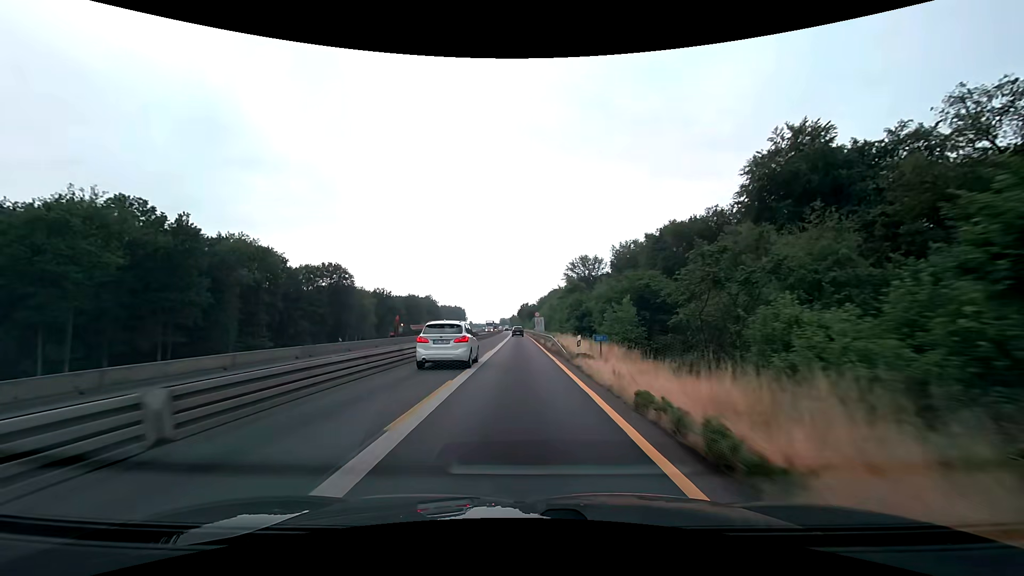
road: motorway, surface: asphalt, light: Day
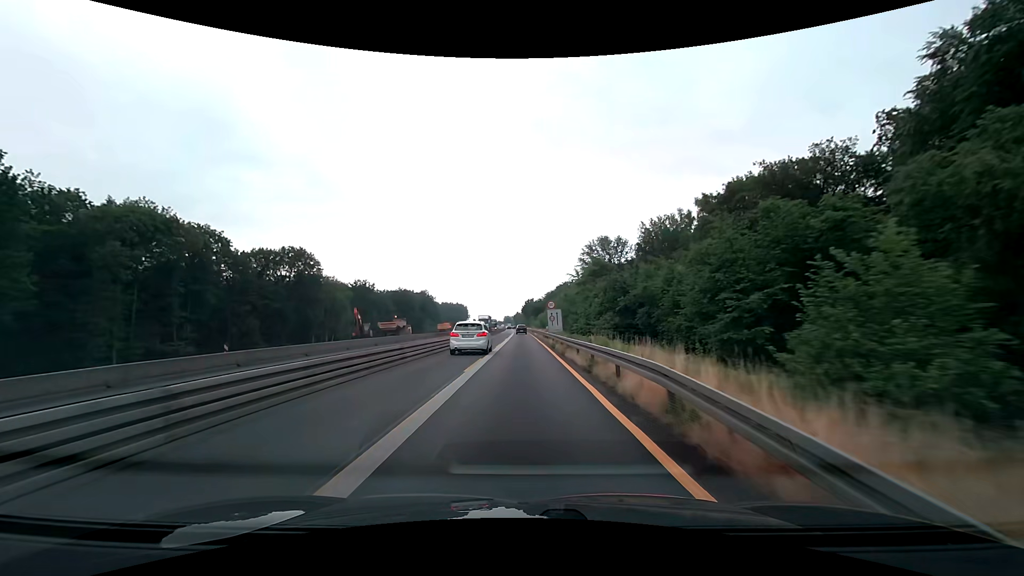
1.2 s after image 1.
(-0.1, +25.0) m; 0°
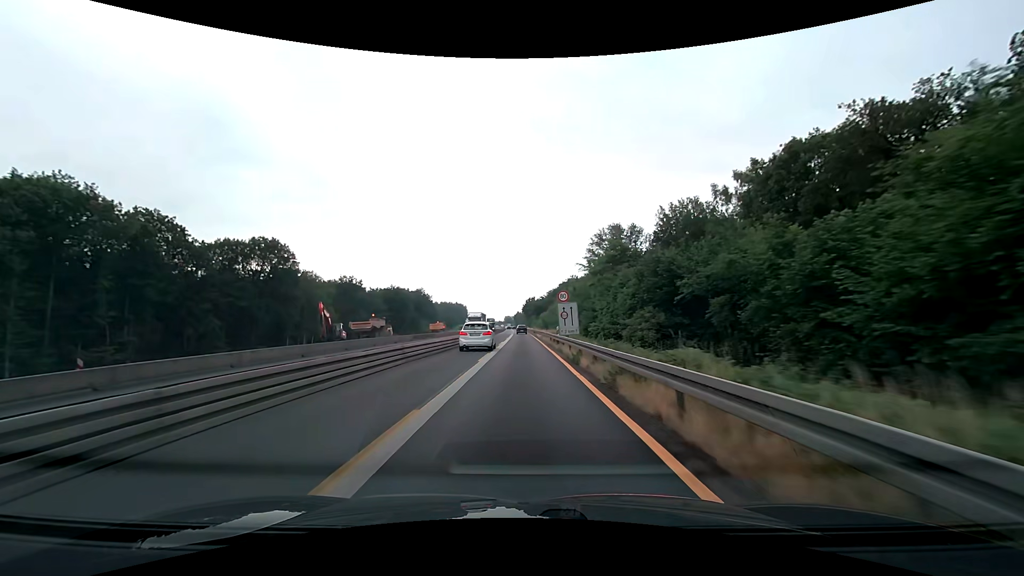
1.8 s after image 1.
(0.0, +12.5) m; 0°
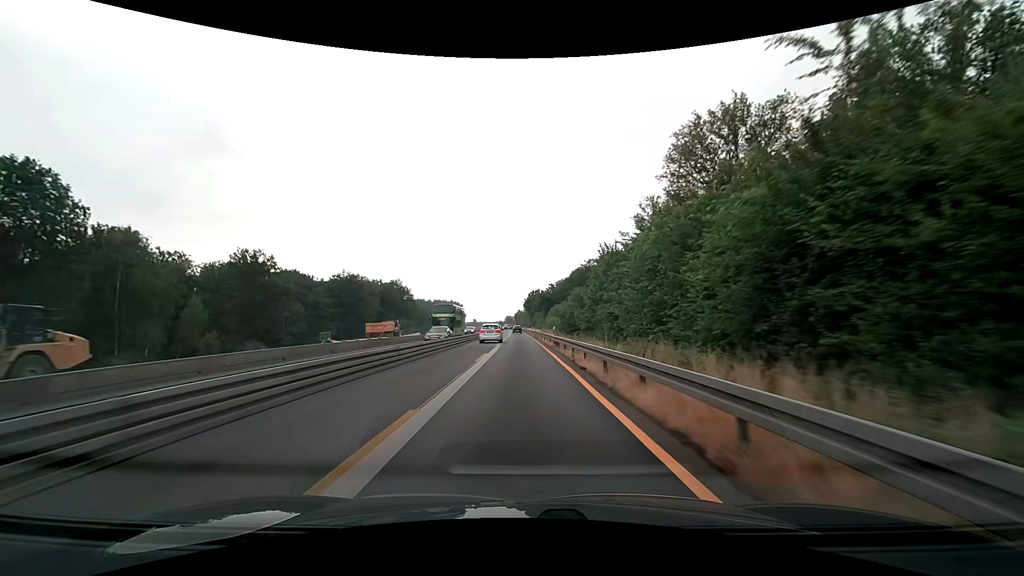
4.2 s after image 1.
(-0.1, +50.1) m; 0°
(0, +10) (0, +20) (0, +30) (0, +40) (0, +50) (0, +60) (-1, +70) (-1, +80) (-1, +90) (-1, +100) m
